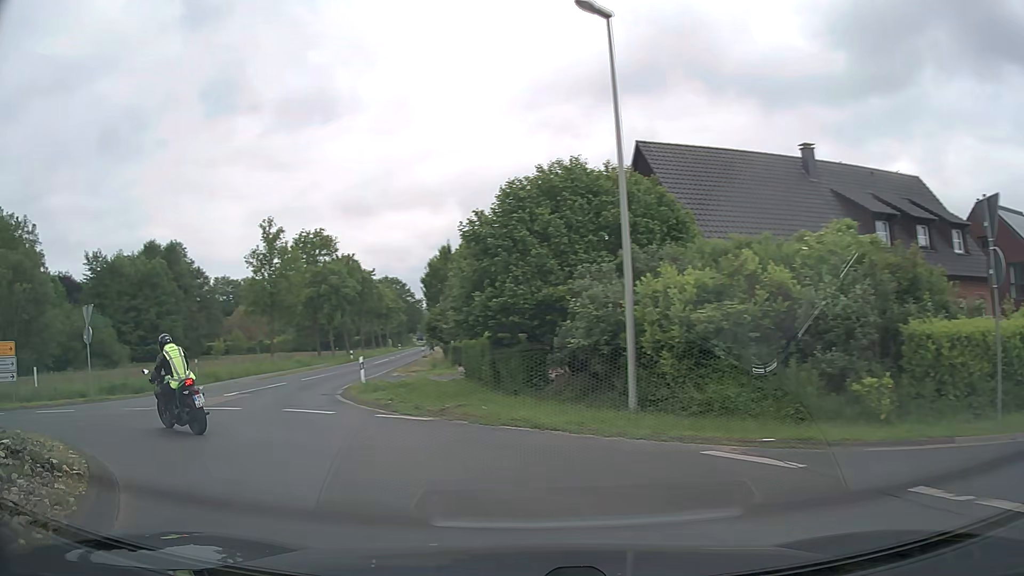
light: Day
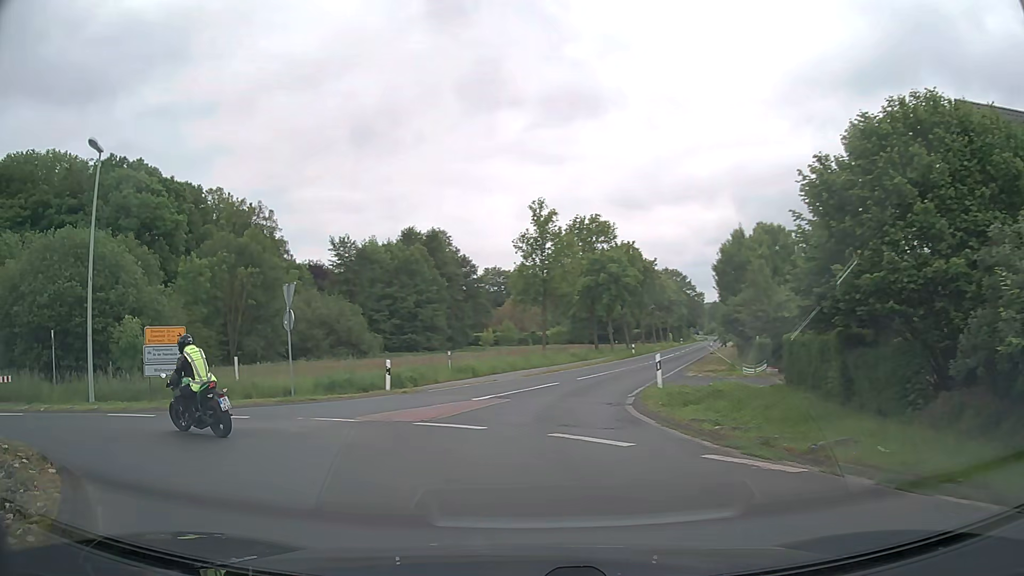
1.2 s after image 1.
(-1.2, +5.3) m; -24°
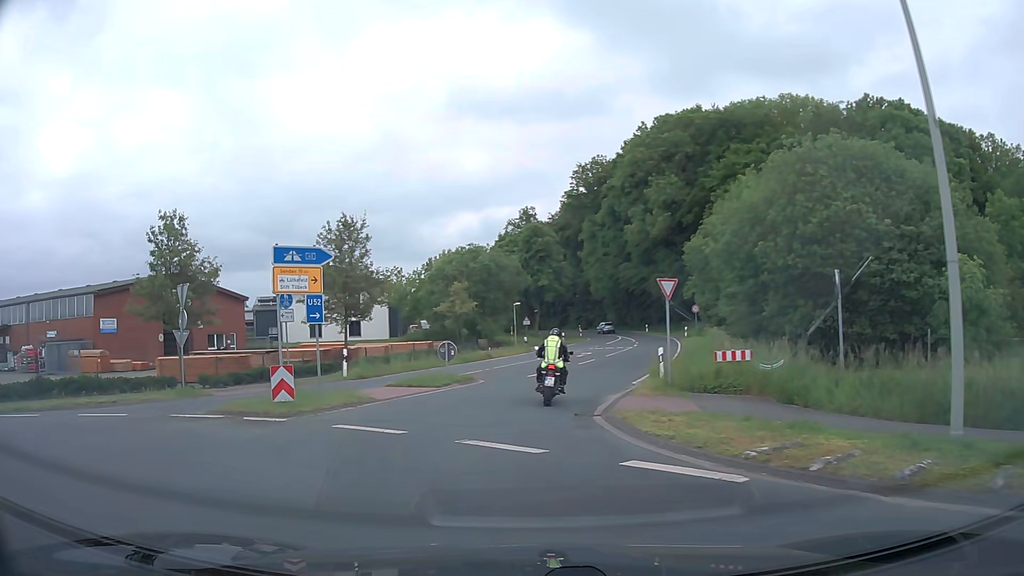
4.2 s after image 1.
(-7.6, +11.3) m; -67°
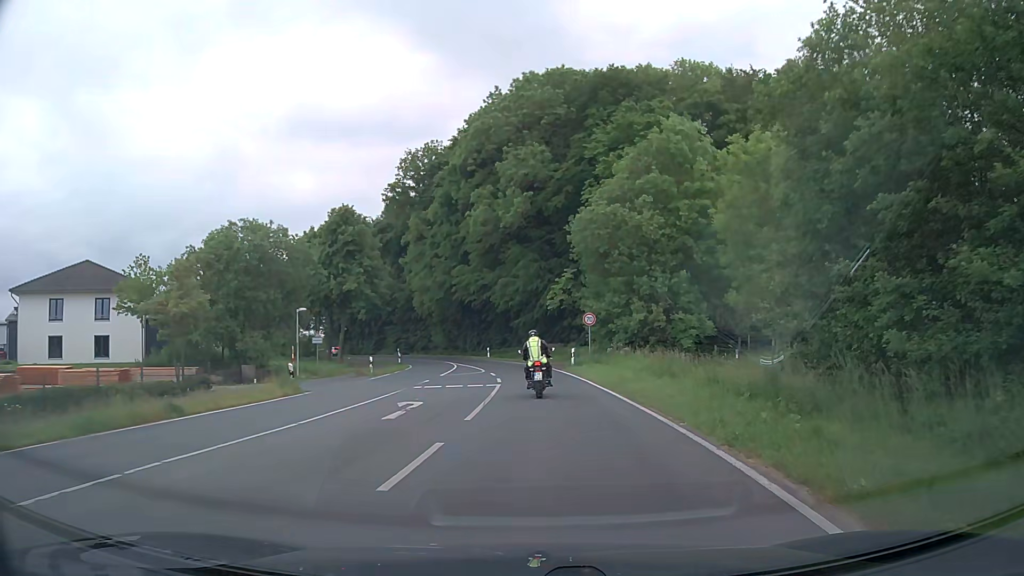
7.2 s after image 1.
(+1.1, +22.6) m; +15°
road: secondary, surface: asphalt
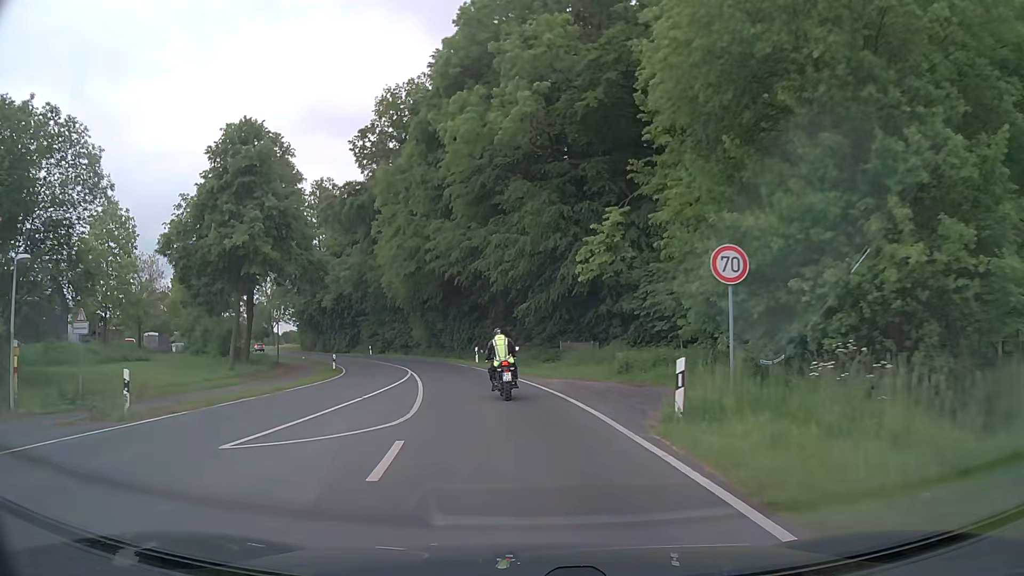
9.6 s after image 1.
(+0.2, +24.0) m; -1°
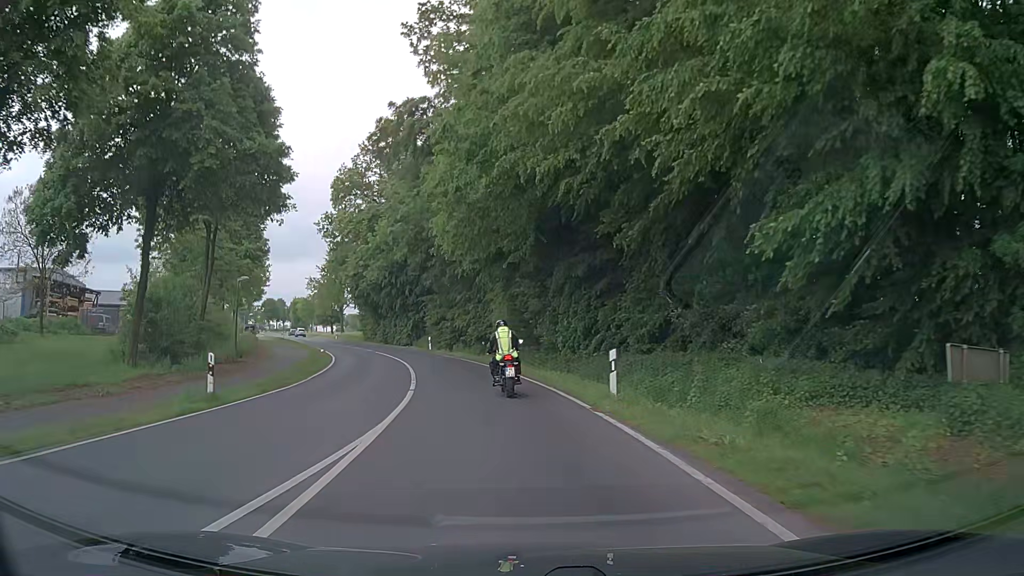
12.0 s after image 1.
(-2.2, +26.0) m; -9°
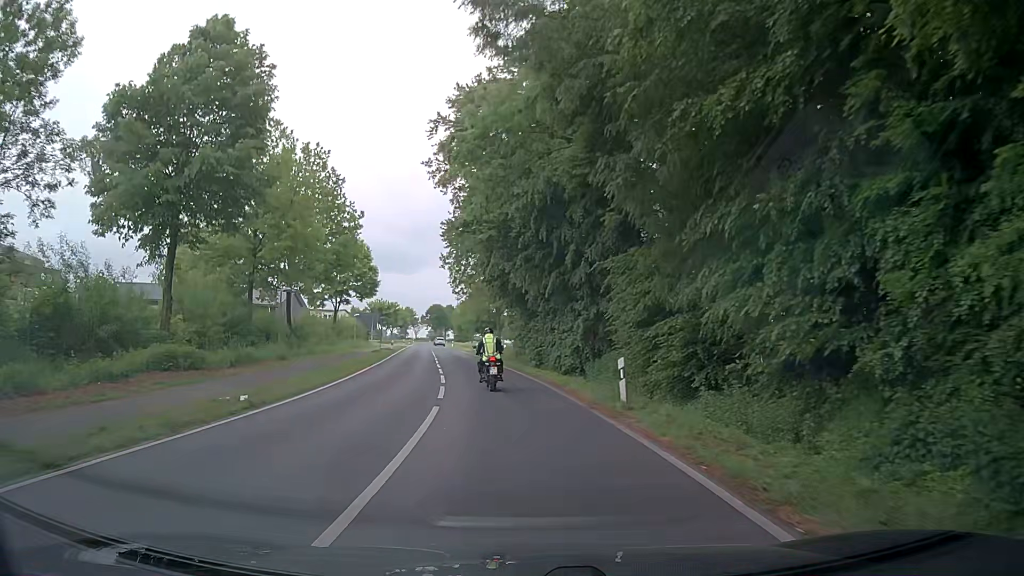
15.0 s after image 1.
(-4.2, +33.5) m; -15°
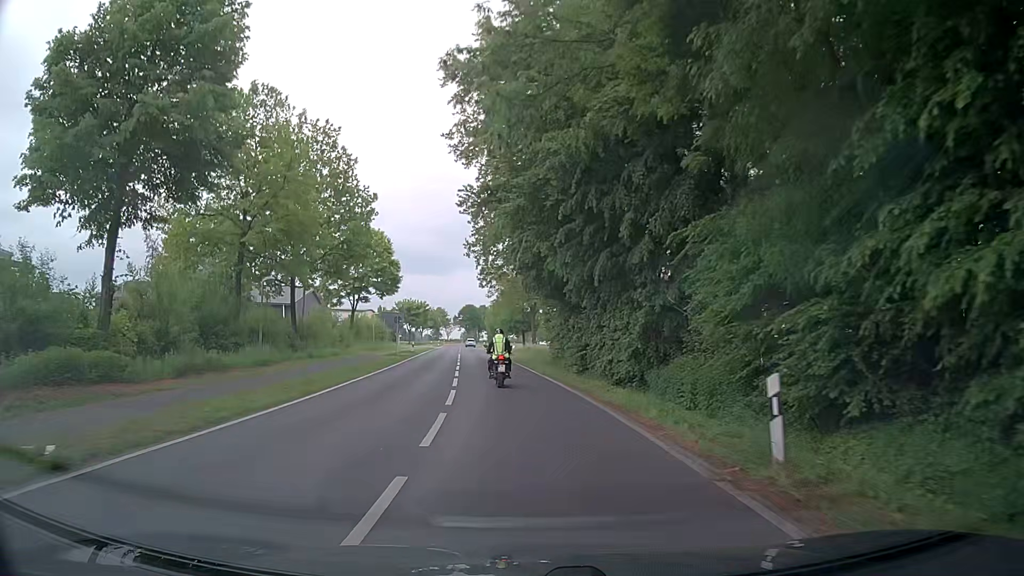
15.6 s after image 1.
(-0.1, +7.3) m; -3°
(0, +10) (-1, +20) (-2, +30) (-3, +40) (-4, +50) (-5, +60) (-6, +70) (-7, +80) (-8, +90) (-9, +100) m
